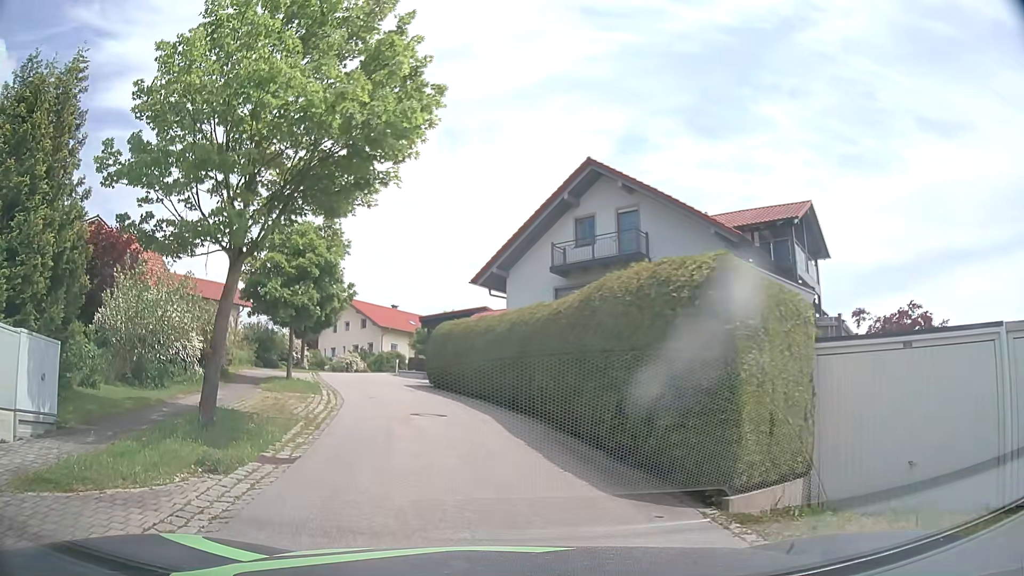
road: residential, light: Day
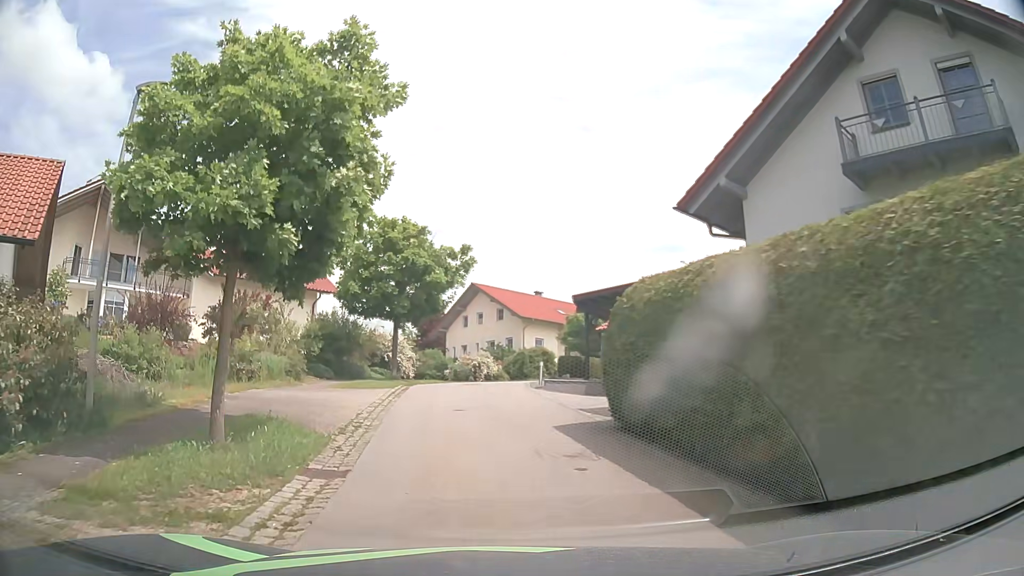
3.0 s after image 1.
(-1.8, +15.0) m; -13°
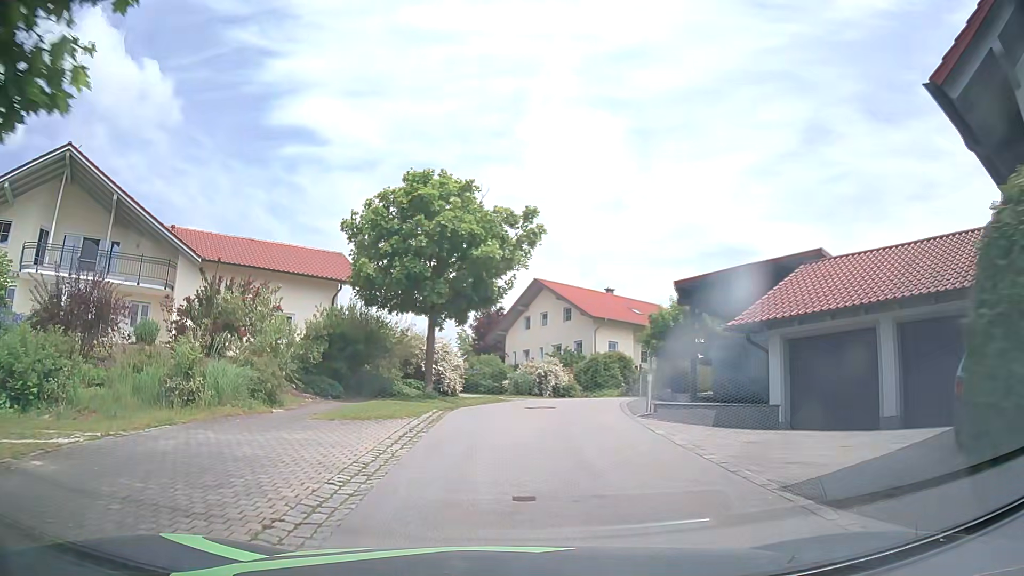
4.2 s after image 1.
(-0.4, +8.2) m; -6°
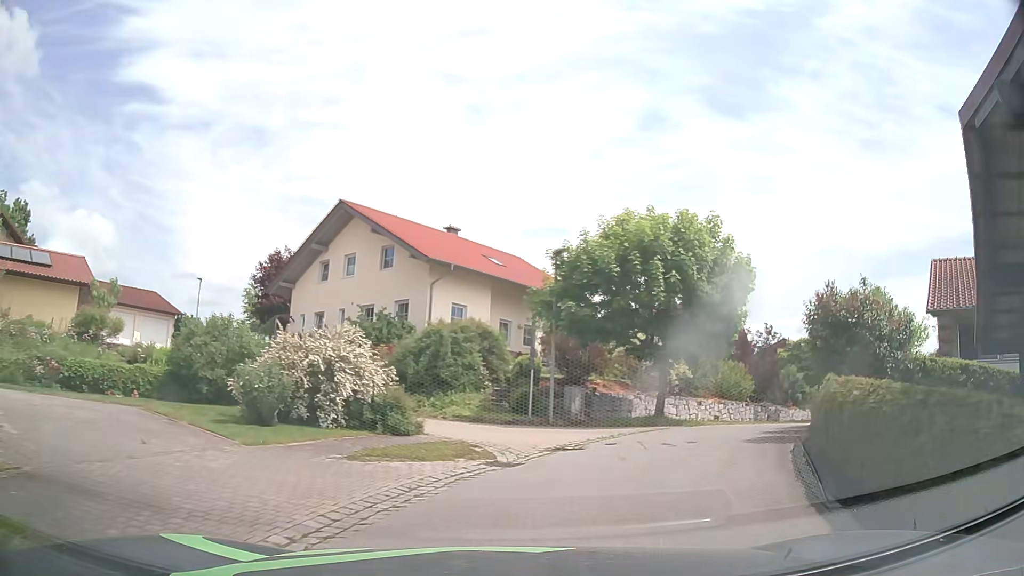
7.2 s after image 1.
(+1.4, +20.3) m; +15°
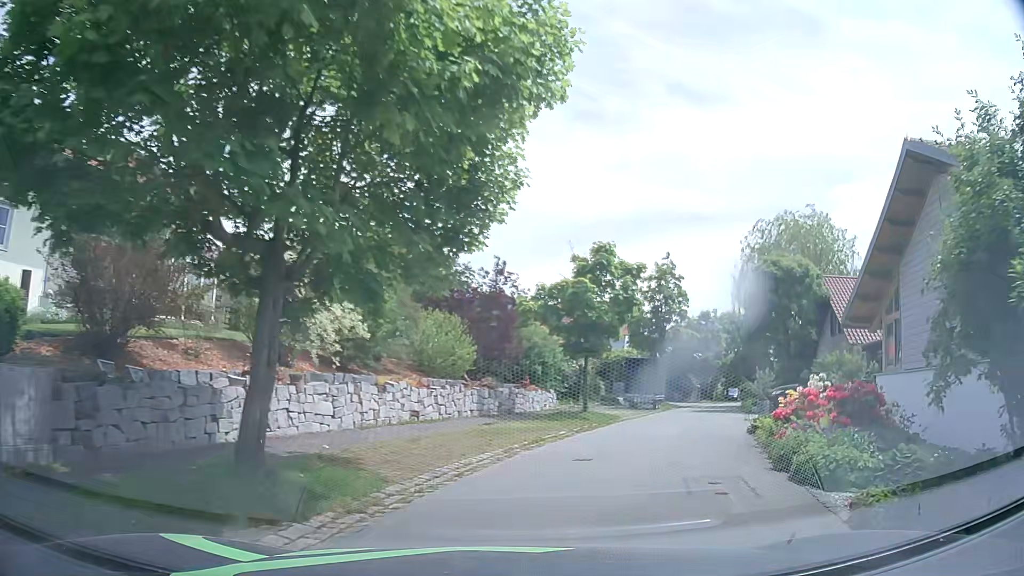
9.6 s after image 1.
(+3.4, +13.7) m; +28°
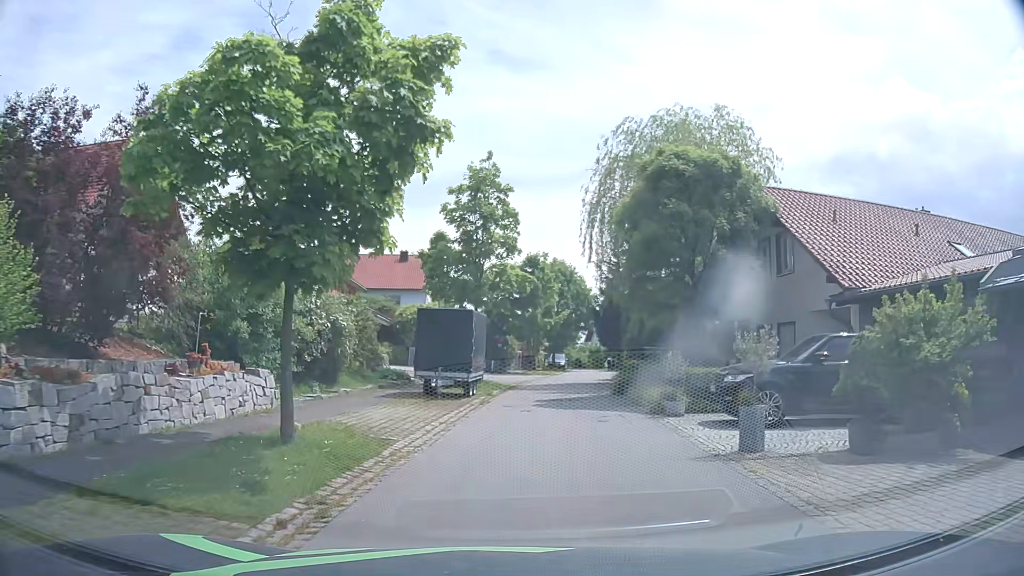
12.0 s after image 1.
(+2.4, +13.9) m; +16°
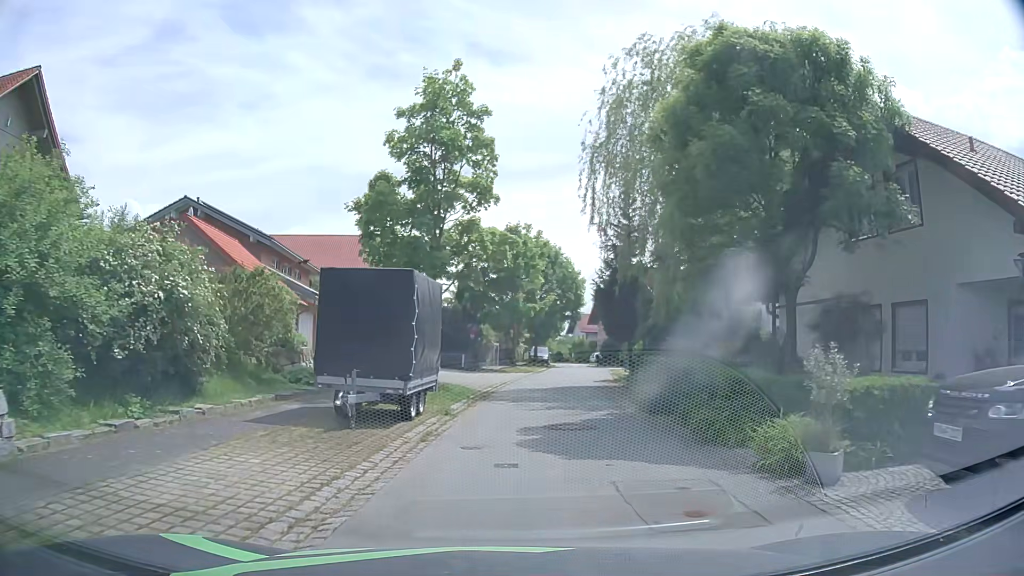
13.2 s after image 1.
(+0.2, +8.1) m; +3°
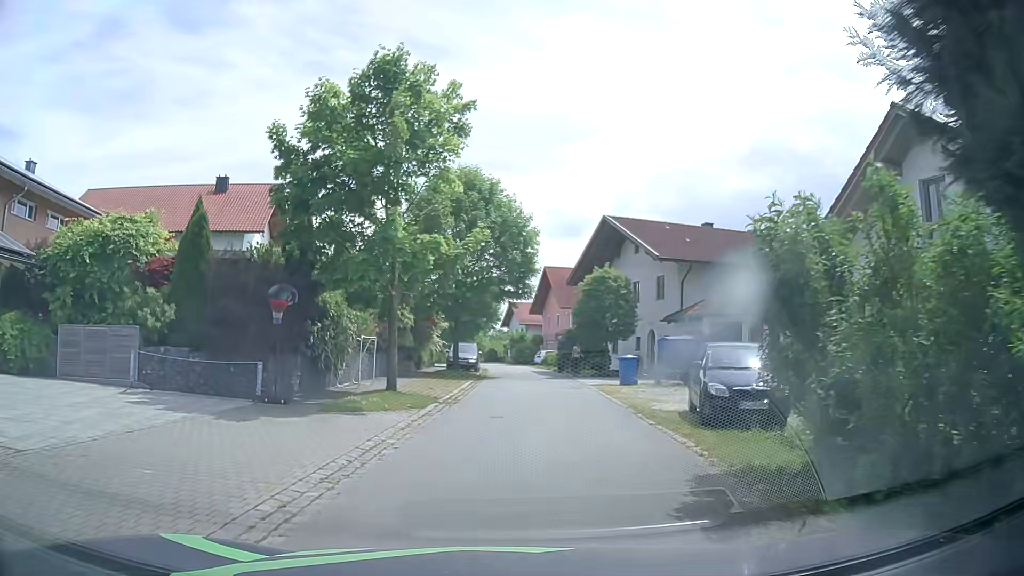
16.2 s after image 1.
(+1.3, +21.8) m; +5°
(0, +10) (+1, +20) (+1, +30) (+1, +40) (+1, +50) (0, +60) (-1, +70) (-2, +80) (-3, +90) (-4, +100) m
